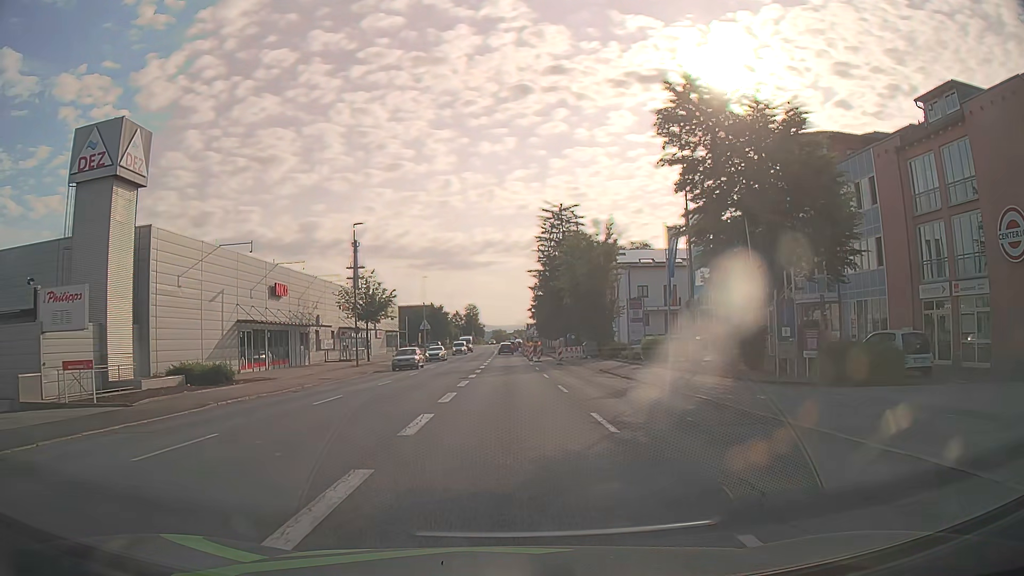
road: tertiary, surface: asphalt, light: Day
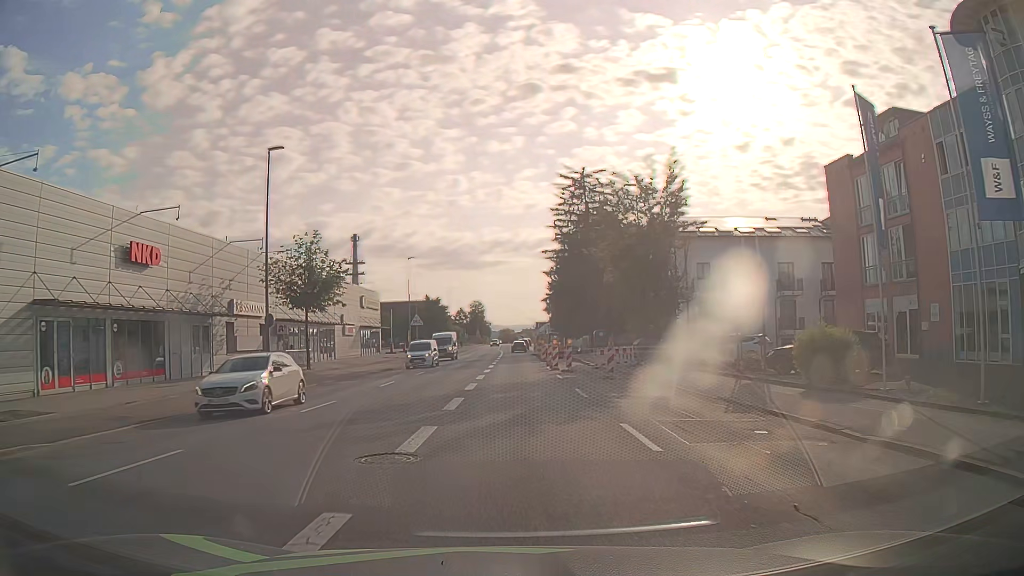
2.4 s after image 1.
(-0.3, +19.9) m; -1°
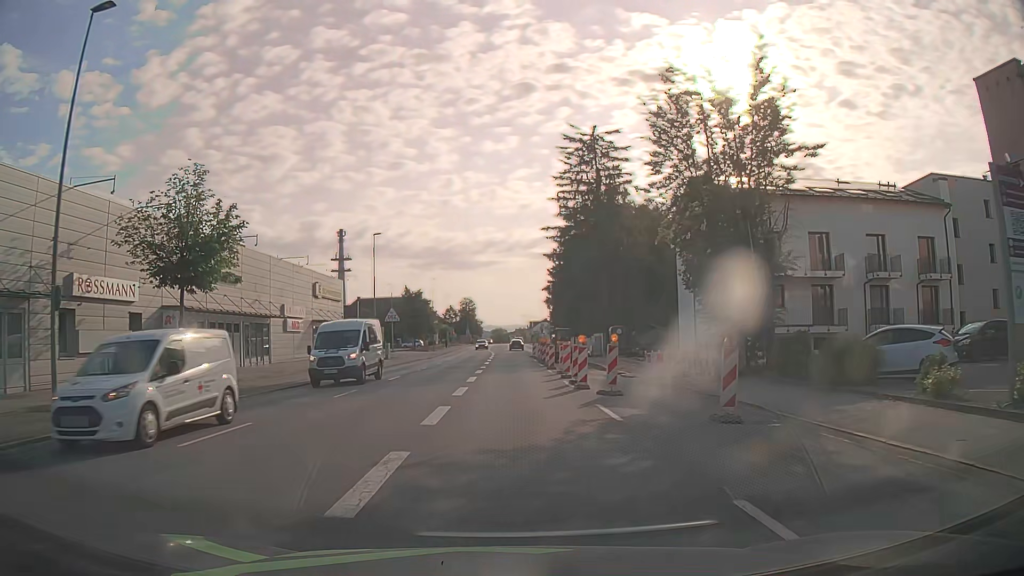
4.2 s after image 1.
(0.0, +15.1) m; 0°
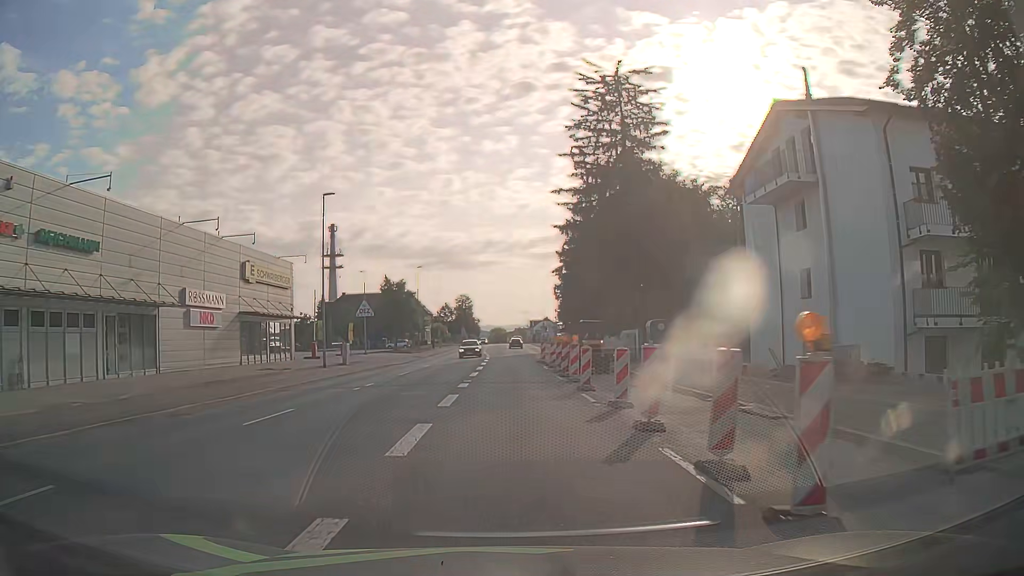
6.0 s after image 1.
(+0.2, +15.2) m; +1°
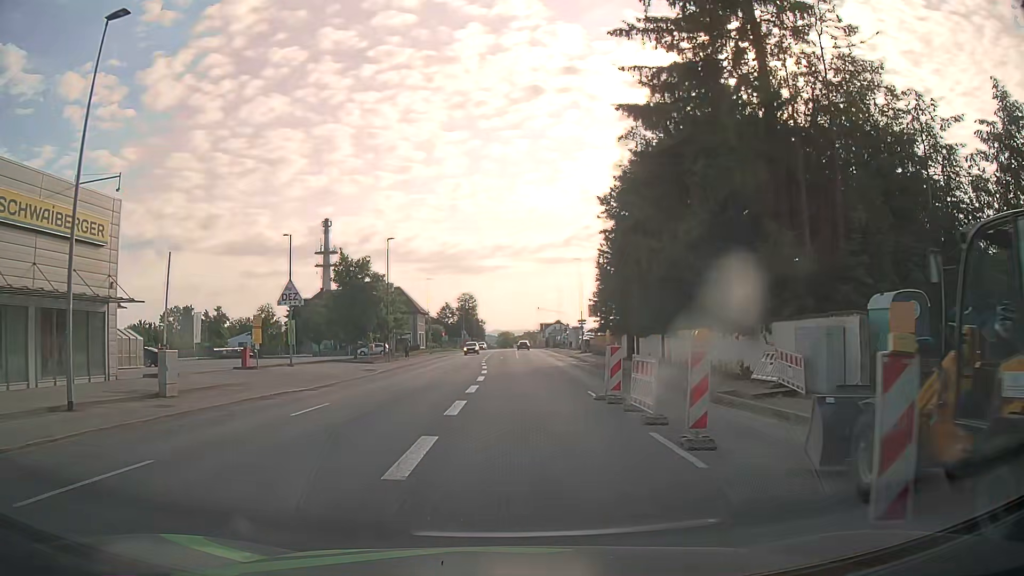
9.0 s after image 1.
(-0.3, +25.2) m; -1°
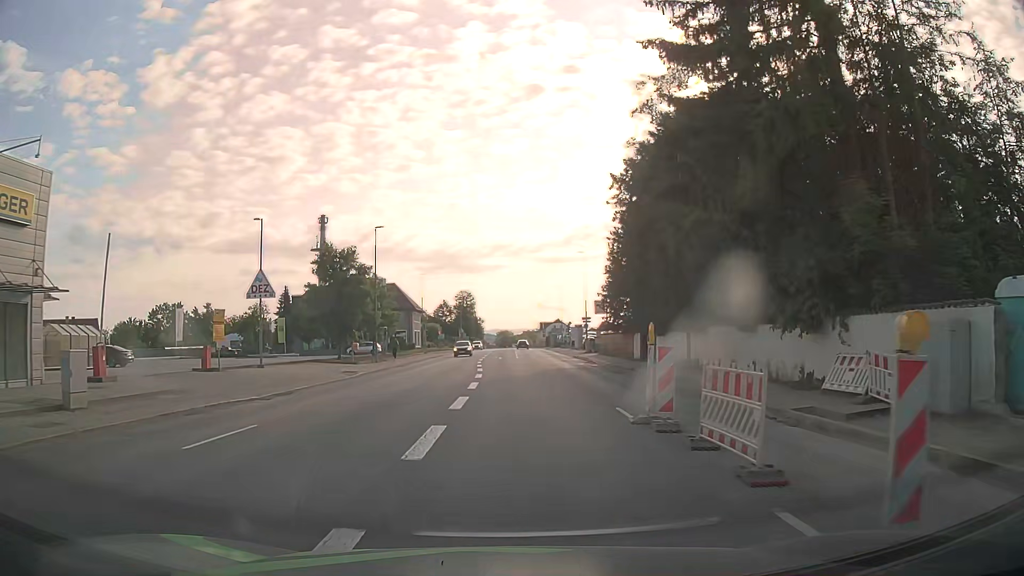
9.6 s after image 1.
(0.0, +5.1) m; +1°
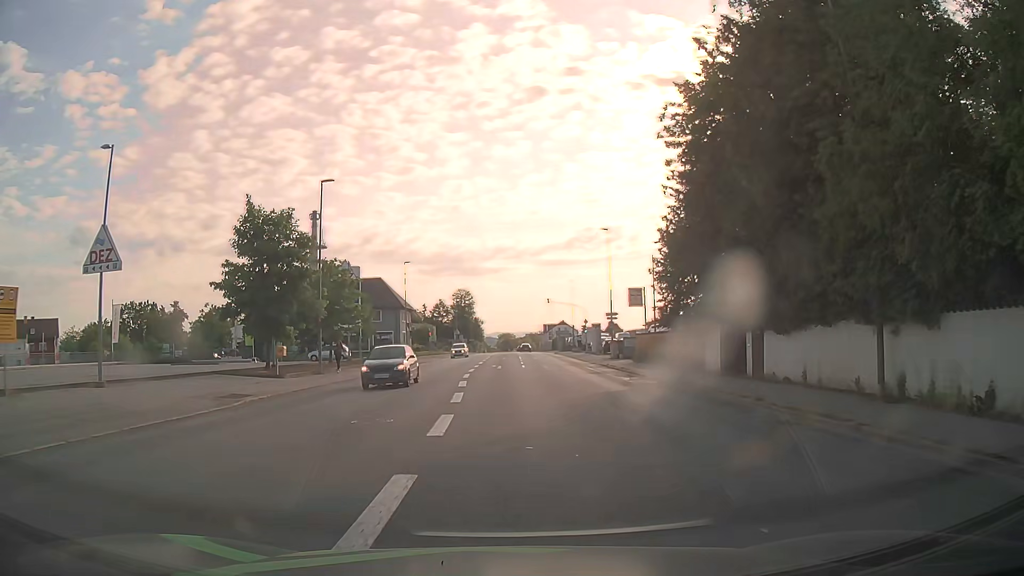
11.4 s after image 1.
(-0.1, +16.0) m; -1°
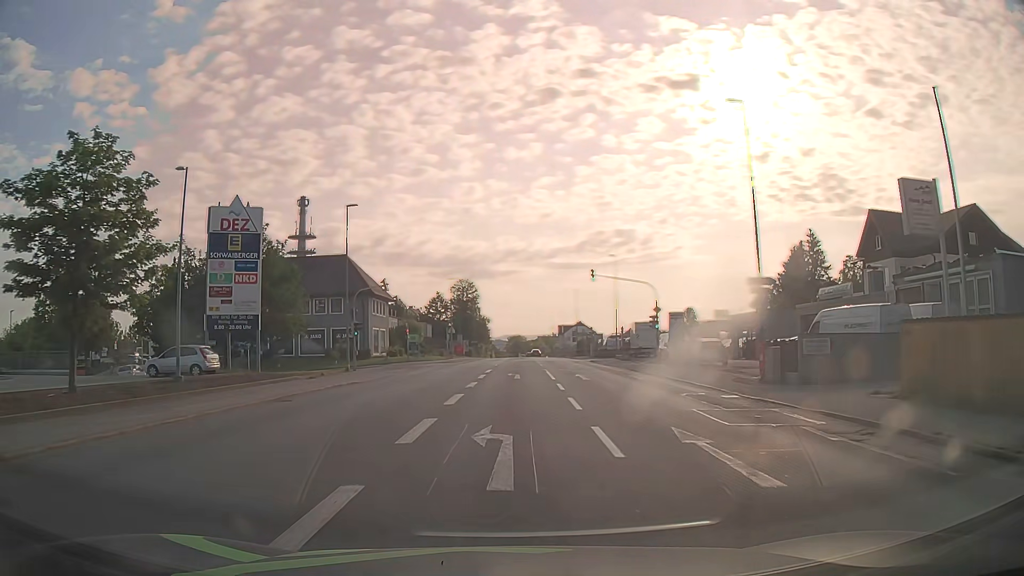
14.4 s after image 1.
(-0.2, +30.9) m; -1°
(0, +10) (0, +20) (+1, +30) (+1, +40) (0, +50) (-6, +58) (-16, +61) (-26, +61) (-36, +61) (-46, +61) m
